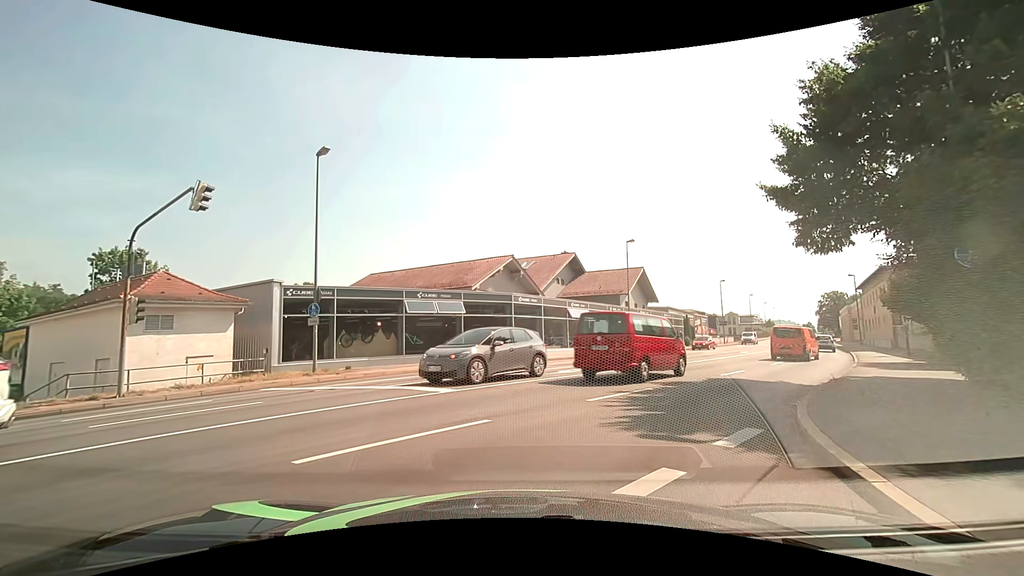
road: tertiary_link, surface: asphalt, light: Day
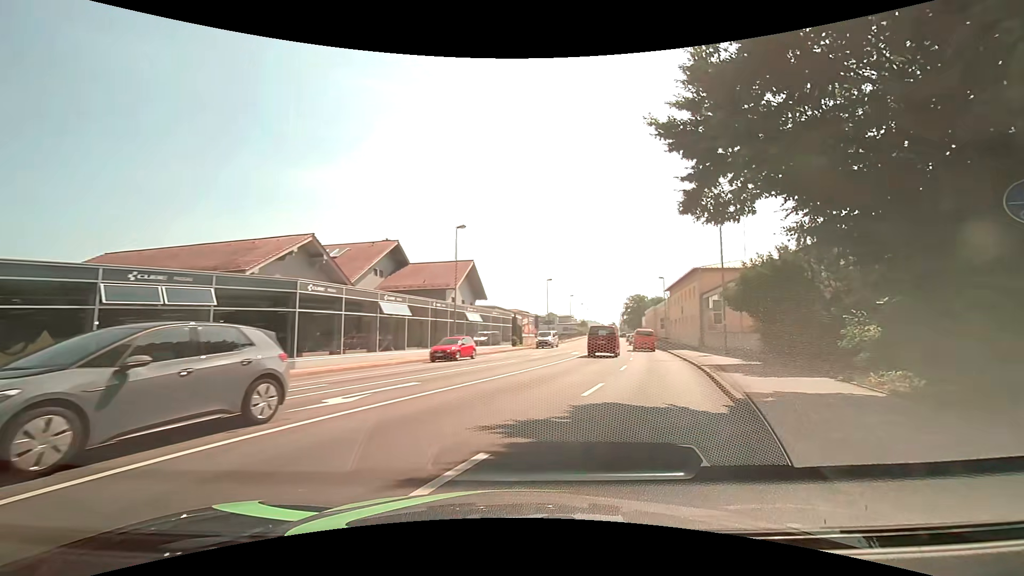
(+1.0, +7.7) m; +18°
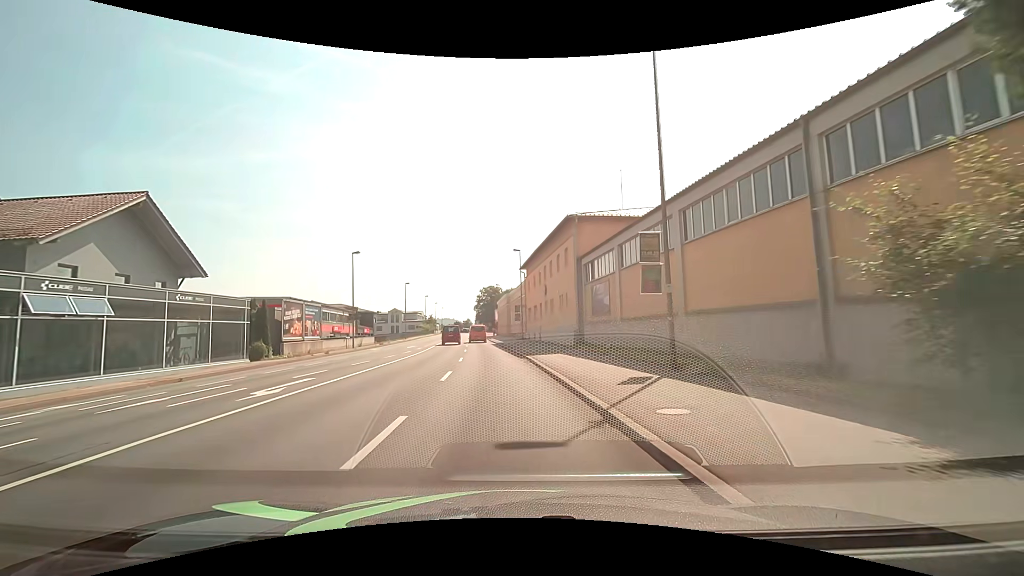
(+6.7, +24.1) m; +18°
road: primary
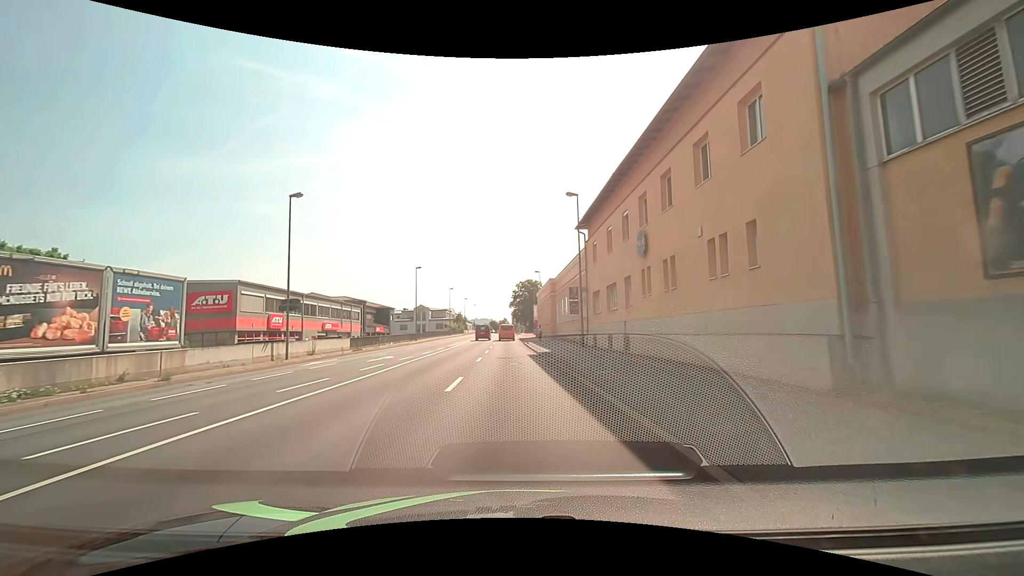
(-1.2, +23.1) m; -5°
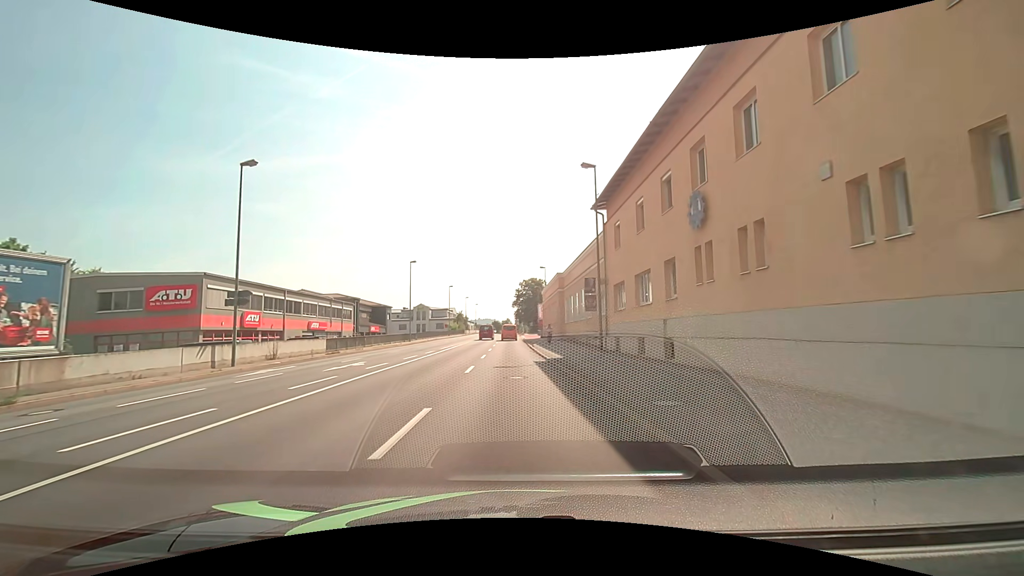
(0.0, +5.9) m; 0°
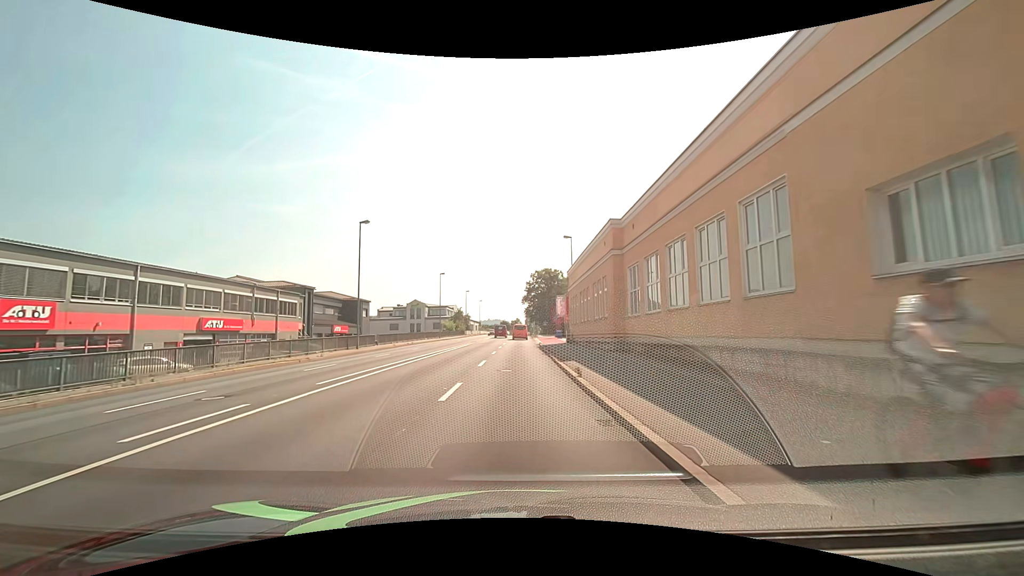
(-0.4, +24.0) m; -2°
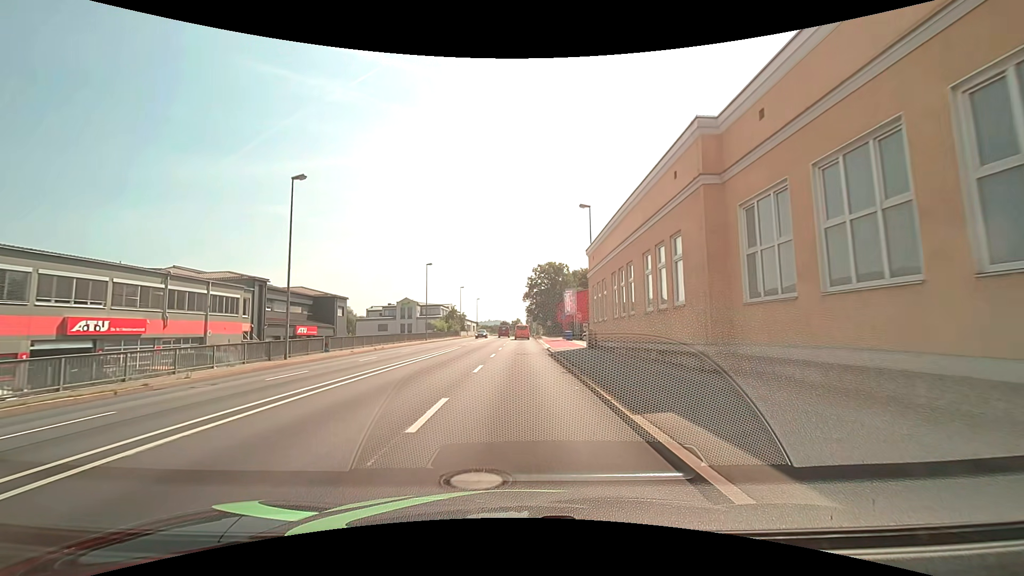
(0.0, +12.2) m; 0°
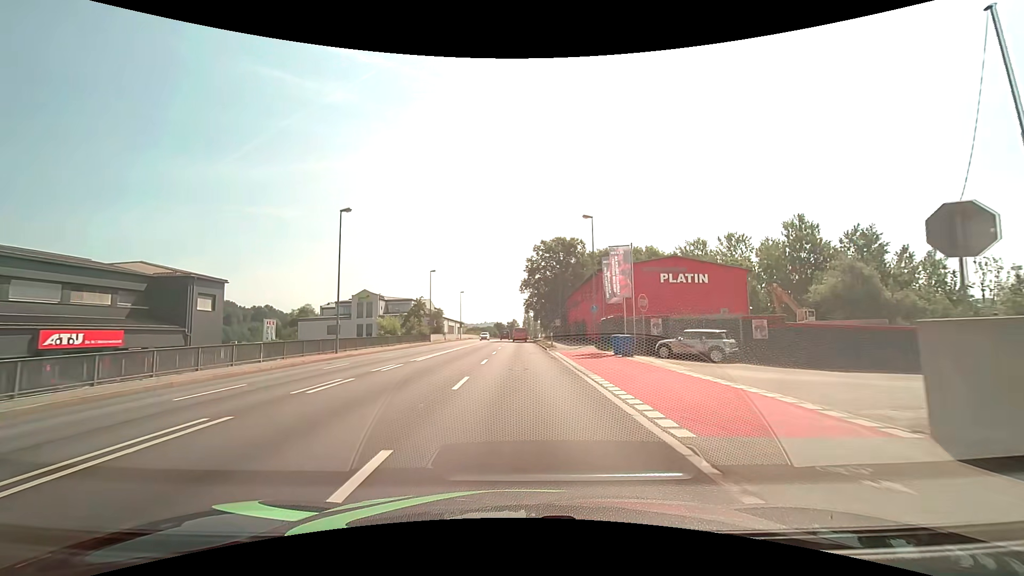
(+0.3, +31.4) m; +1°
(0, +10) (0, +20) (0, +30) (0, +40) (0, +50) (0, +60) (0, +70) (0, +80) (0, +90) (0, +100) m
